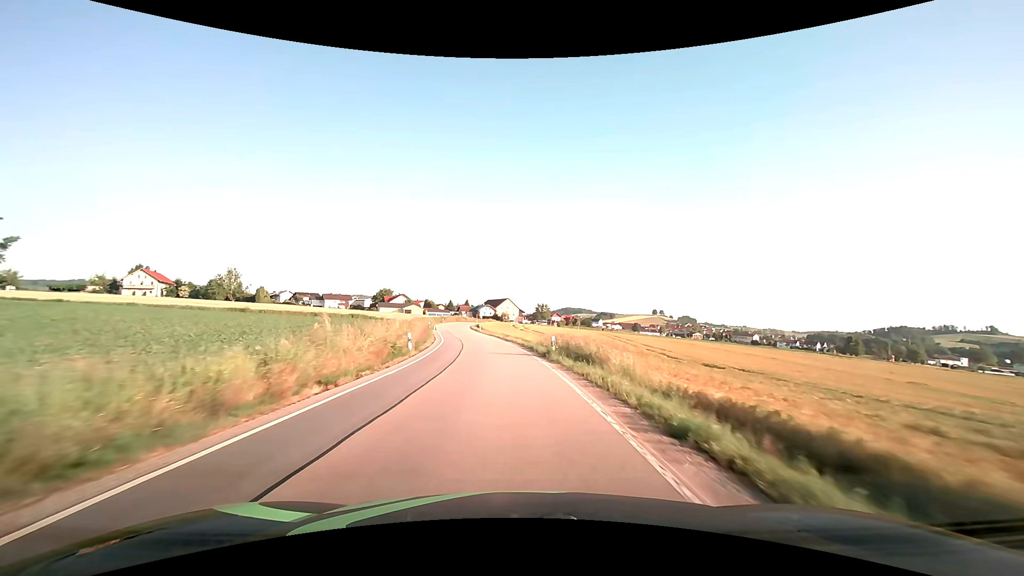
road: secondary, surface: asphalt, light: Day
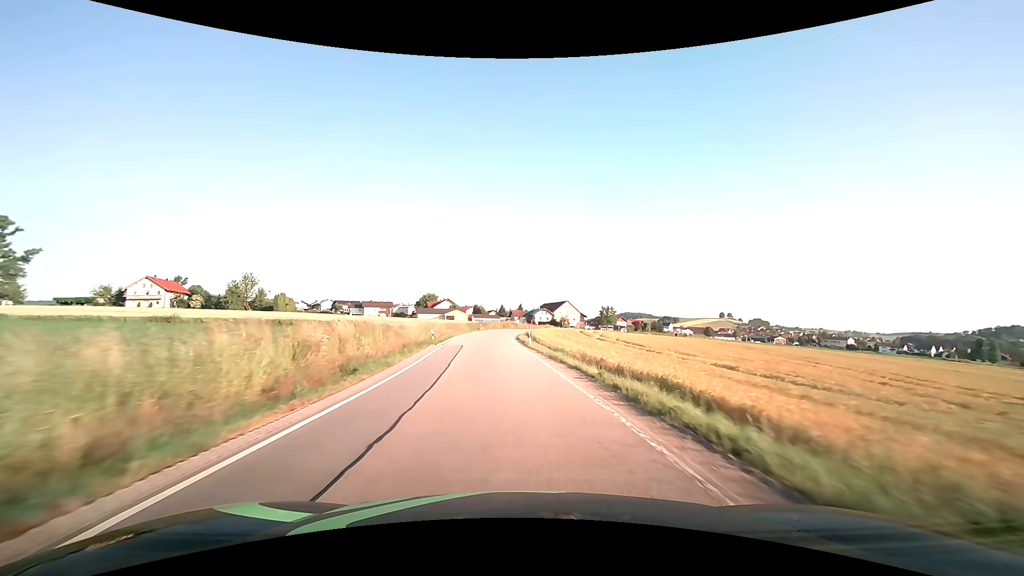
(-1.8, +32.1) m; -6°
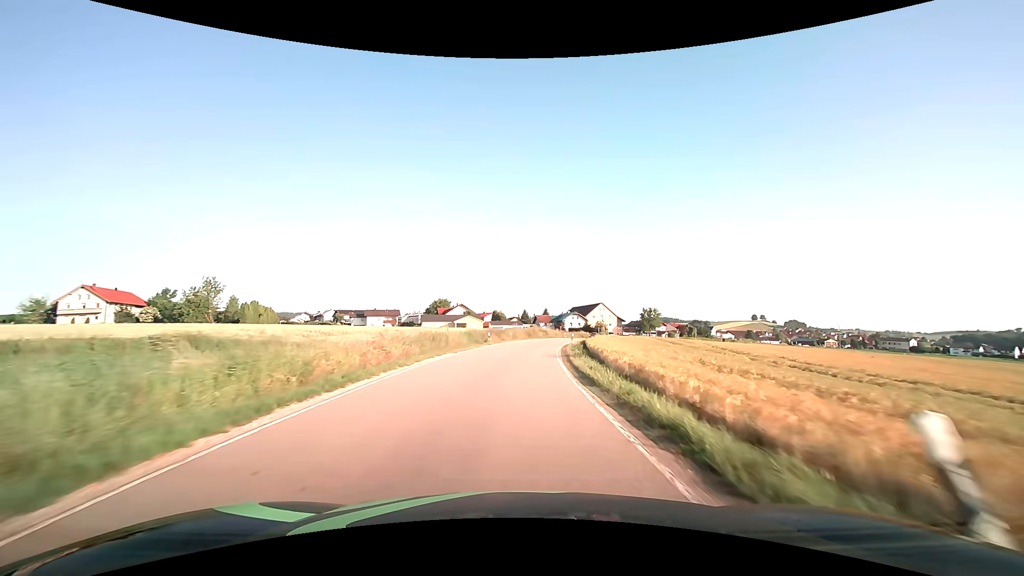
(-1.3, +32.0) m; -3°
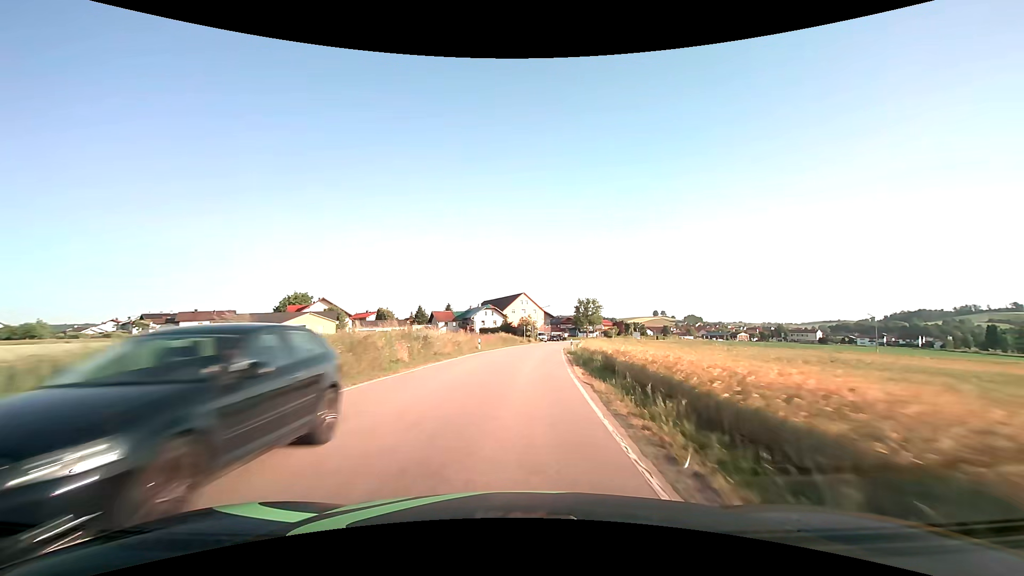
(+4.0, +52.9) m; +10°
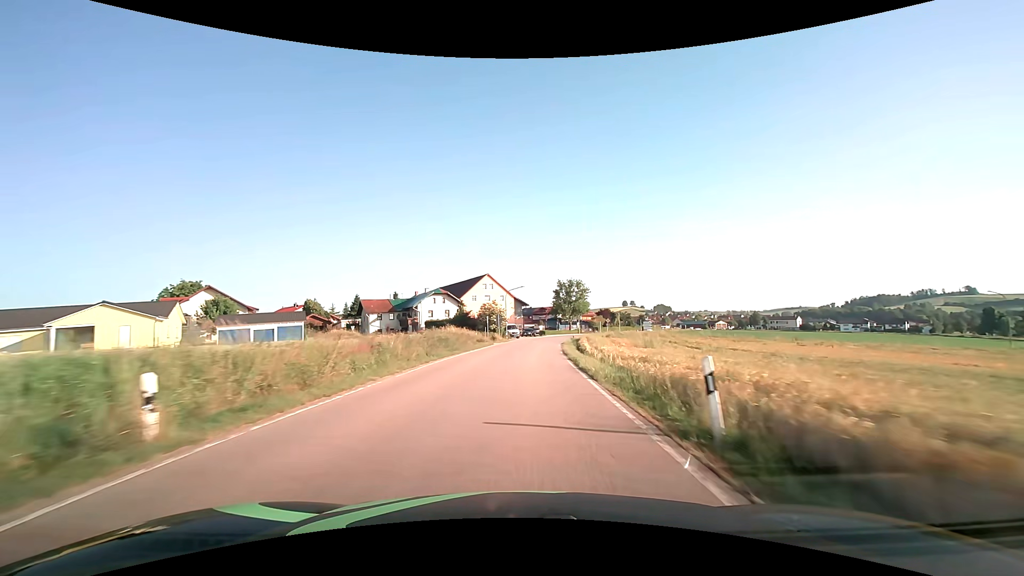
(+1.2, +32.1) m; +4°
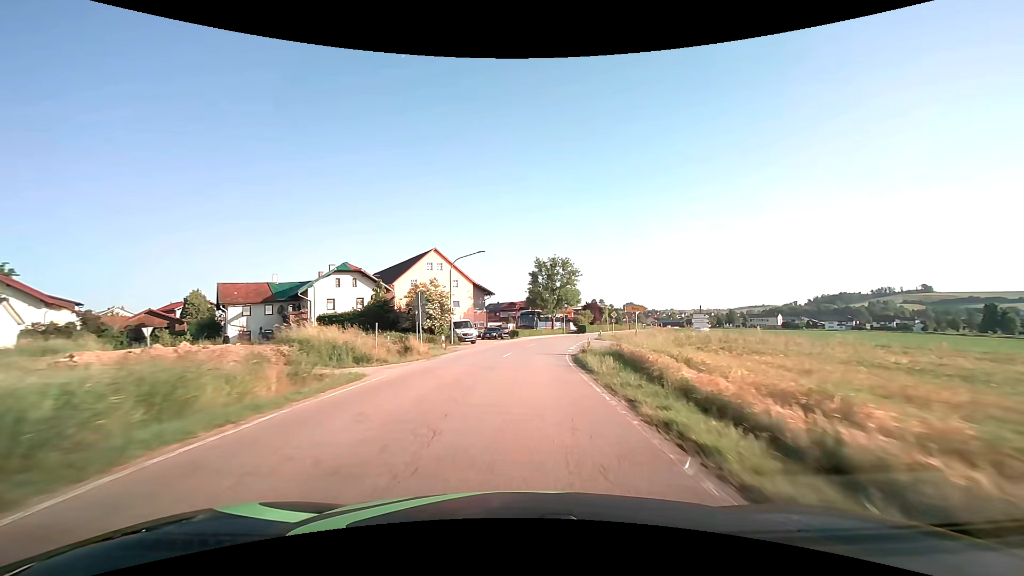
(+0.9, +32.4) m; +3°
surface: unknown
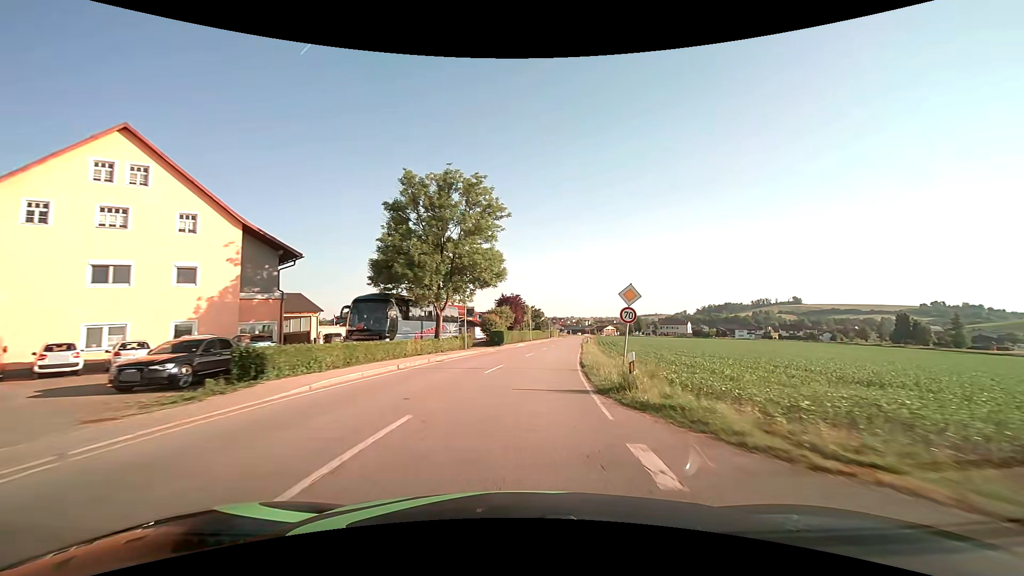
(+3.7, +43.0) m; +11°
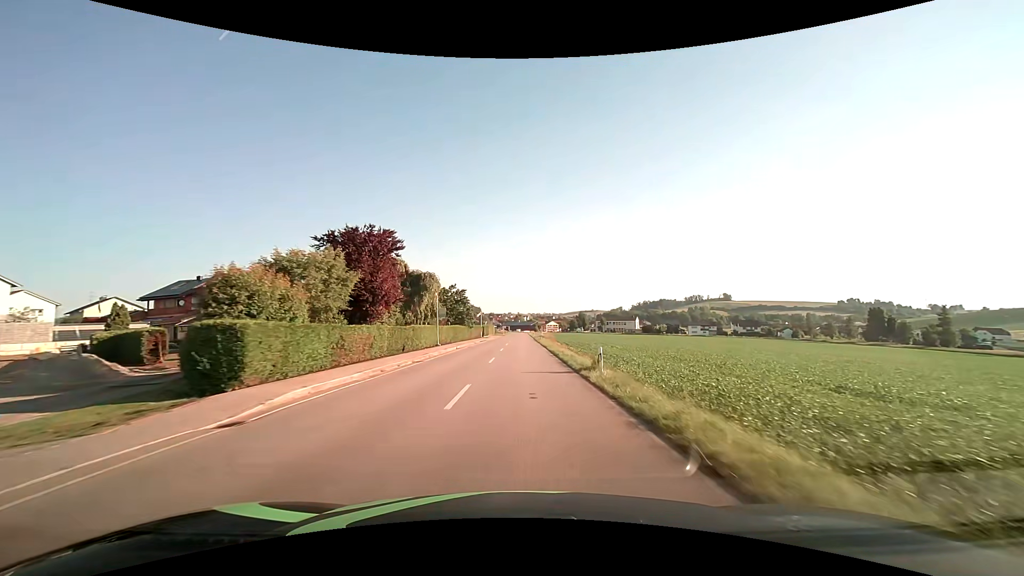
(+3.5, +42.9) m; +7°
(0, +10) (0, +20) (0, +30) (0, +40) (0, +50) (0, +60) (+1, +70) (+1, +80) (+1, +90) (+1, +100) m
